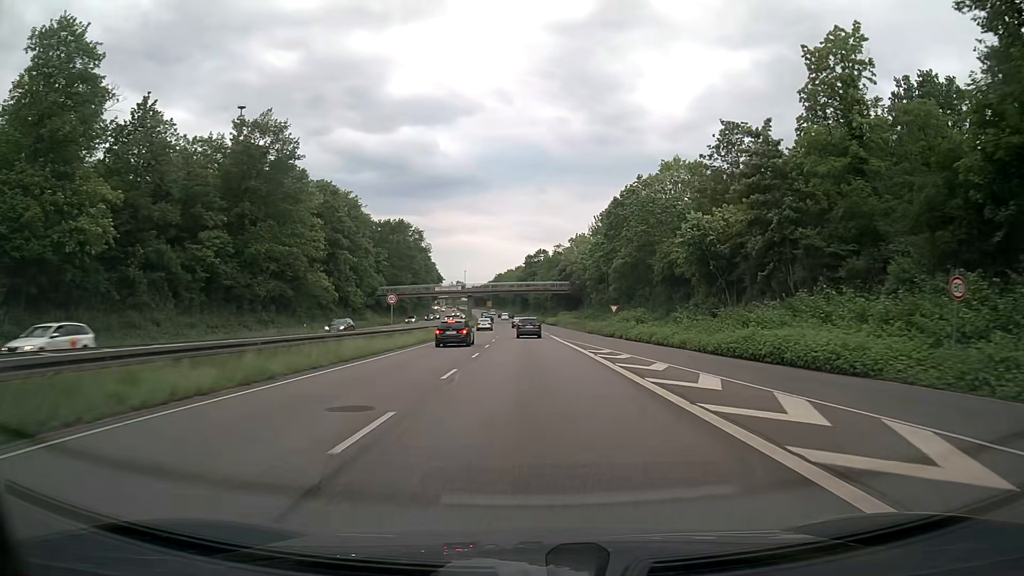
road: trunk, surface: asphalt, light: Day
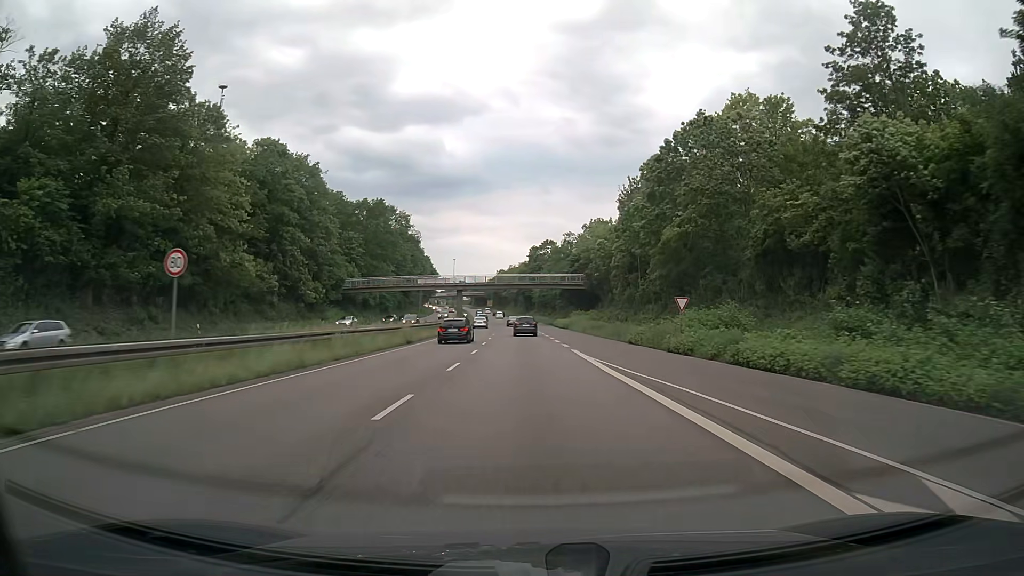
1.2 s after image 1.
(-0.1, +24.7) m; 0°
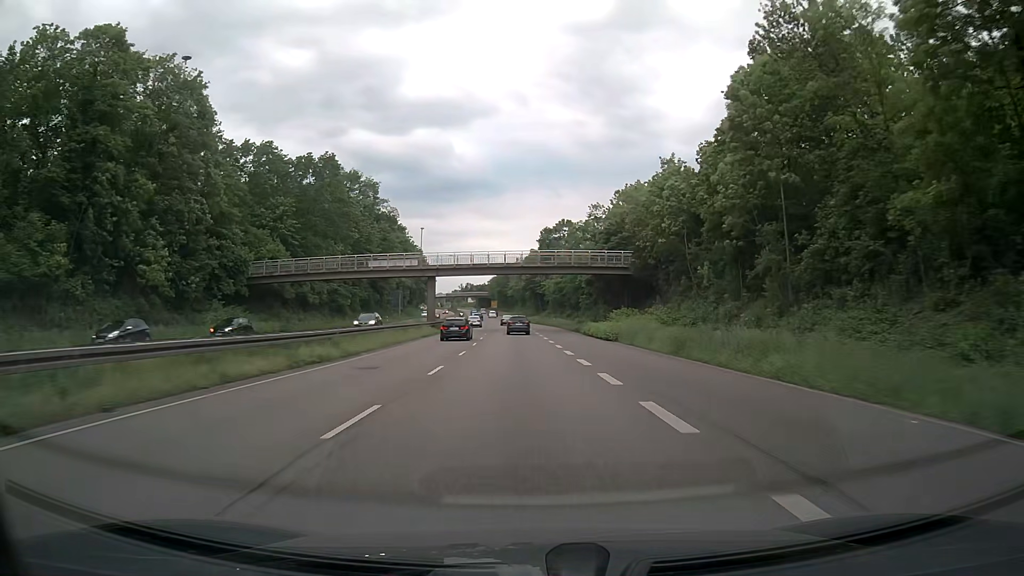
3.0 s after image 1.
(-0.3, +37.5) m; -1°
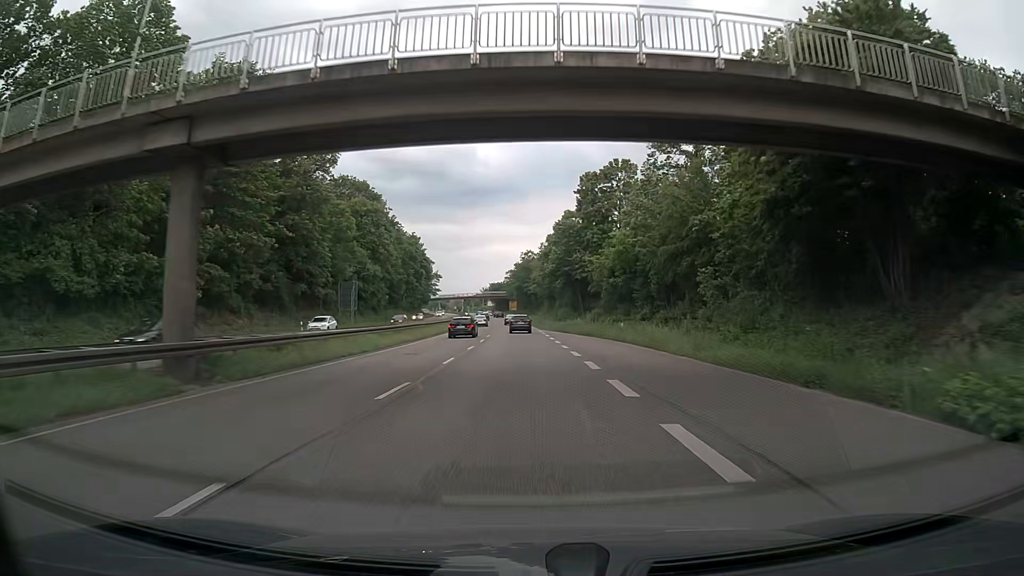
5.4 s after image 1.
(-0.8, +50.4) m; -2°
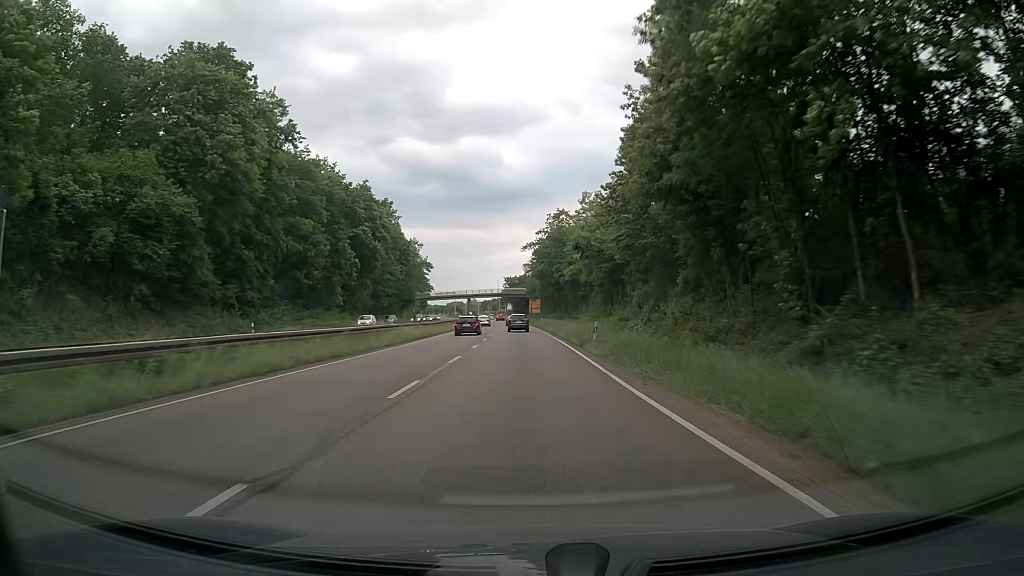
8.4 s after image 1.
(-1.1, +62.8) m; -2°
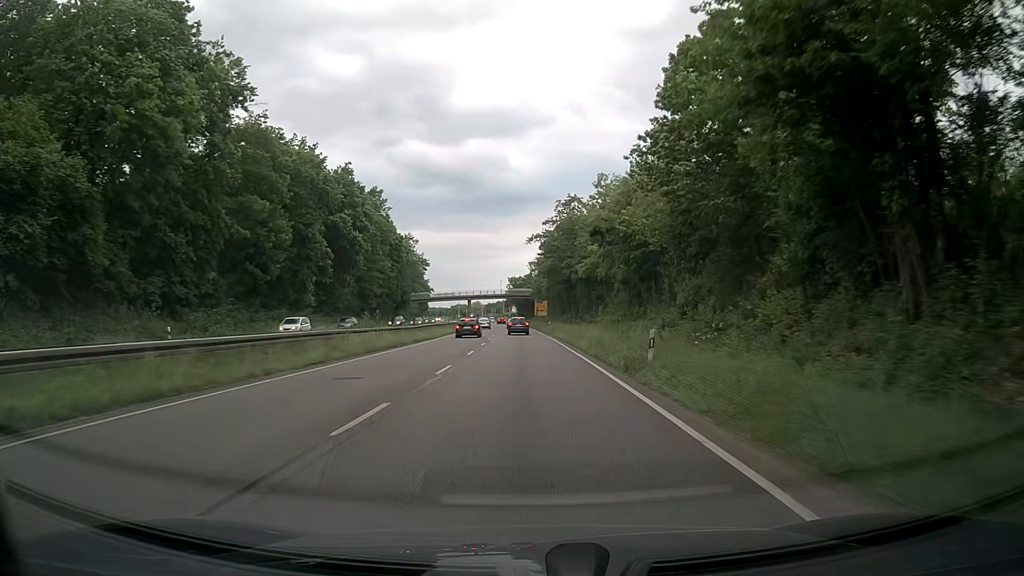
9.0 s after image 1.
(0.0, +12.5) m; 0°
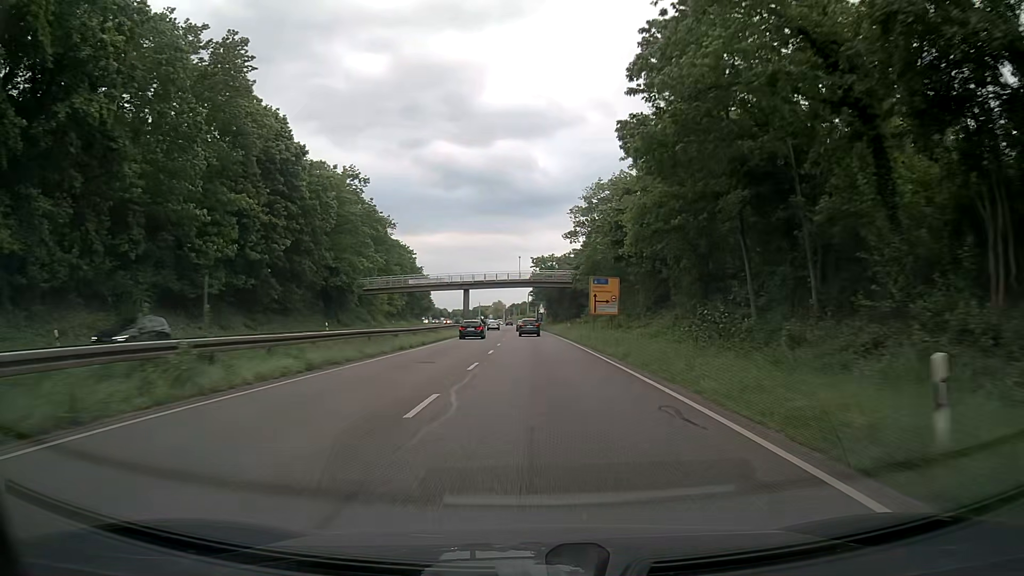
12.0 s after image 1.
(-1.4, +61.4) m; -3°
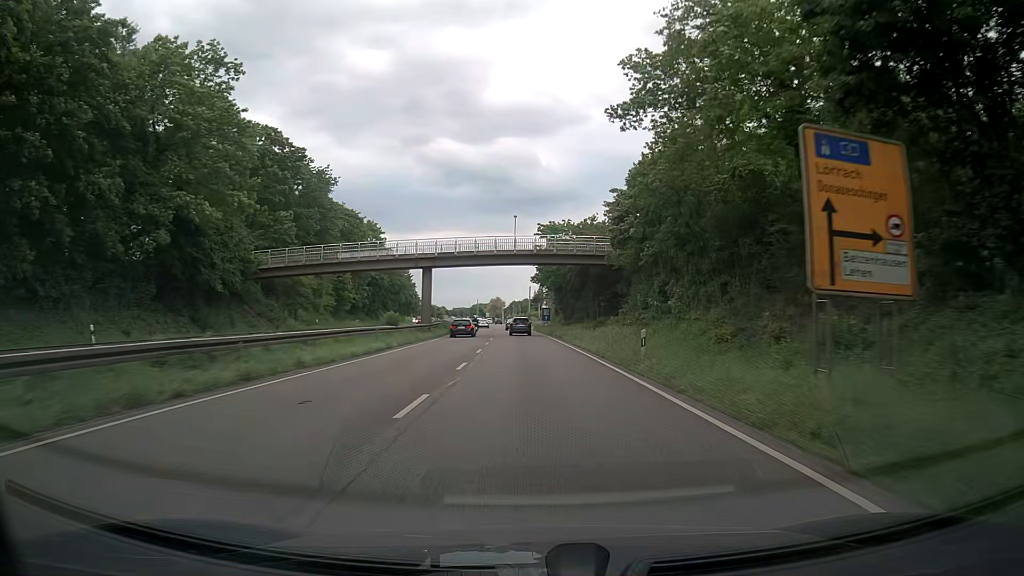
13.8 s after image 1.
(+0.1, +35.9) m; 0°
